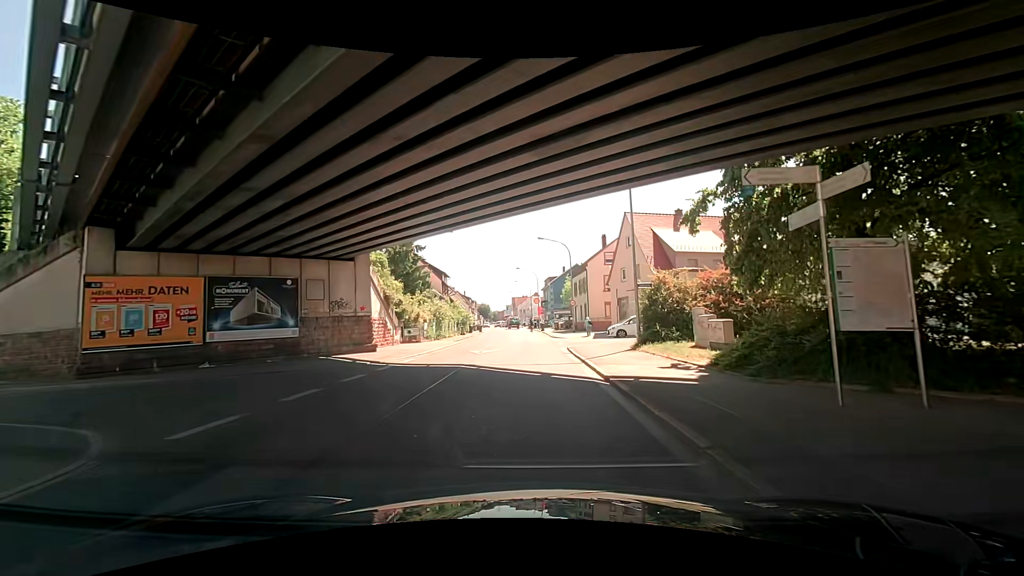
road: tertiary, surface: asphalt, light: Day
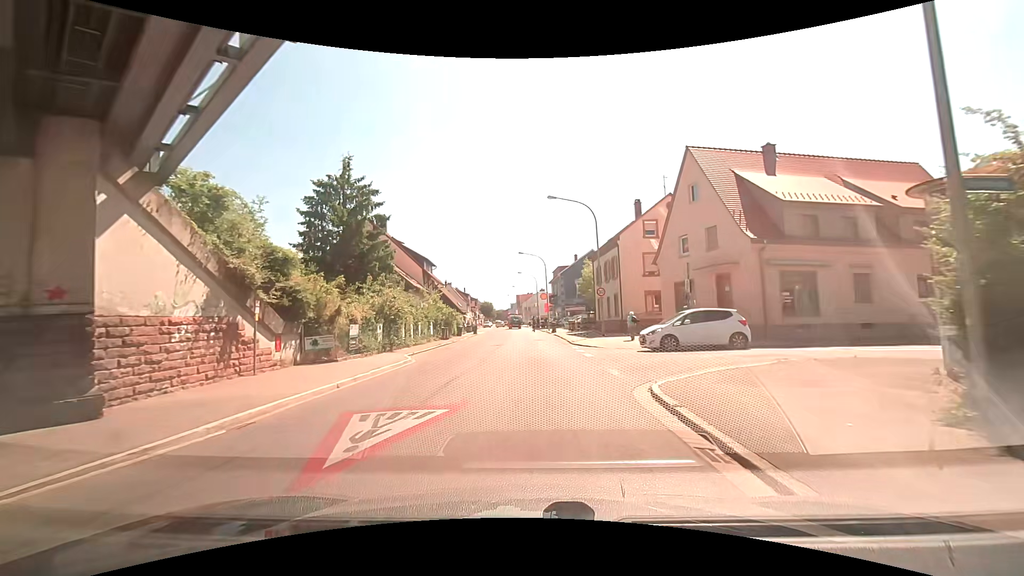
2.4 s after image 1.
(0.0, +16.2) m; -1°
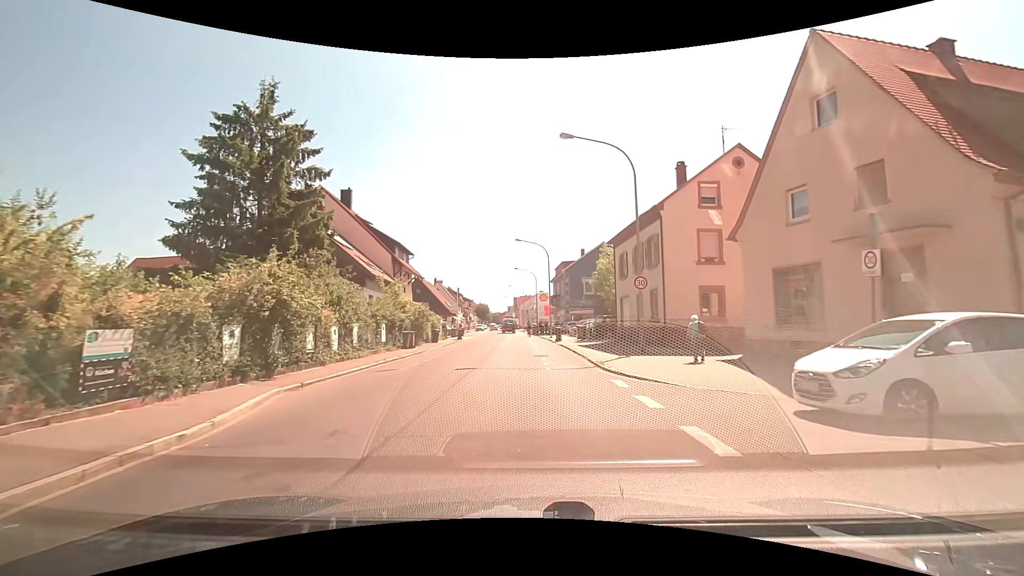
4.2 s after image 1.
(-0.5, +12.1) m; -1°
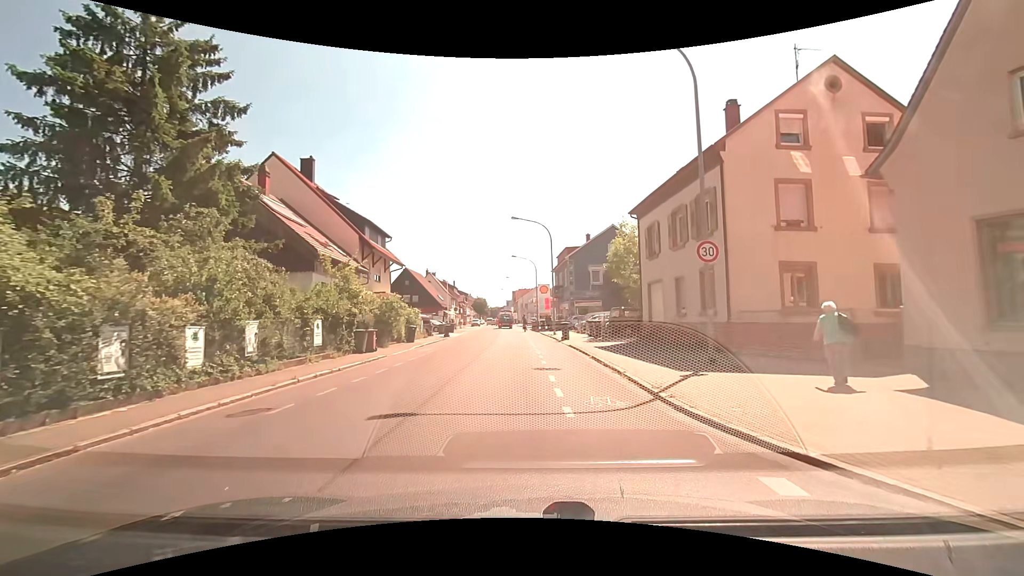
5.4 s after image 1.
(+0.1, +8.0) m; 0°
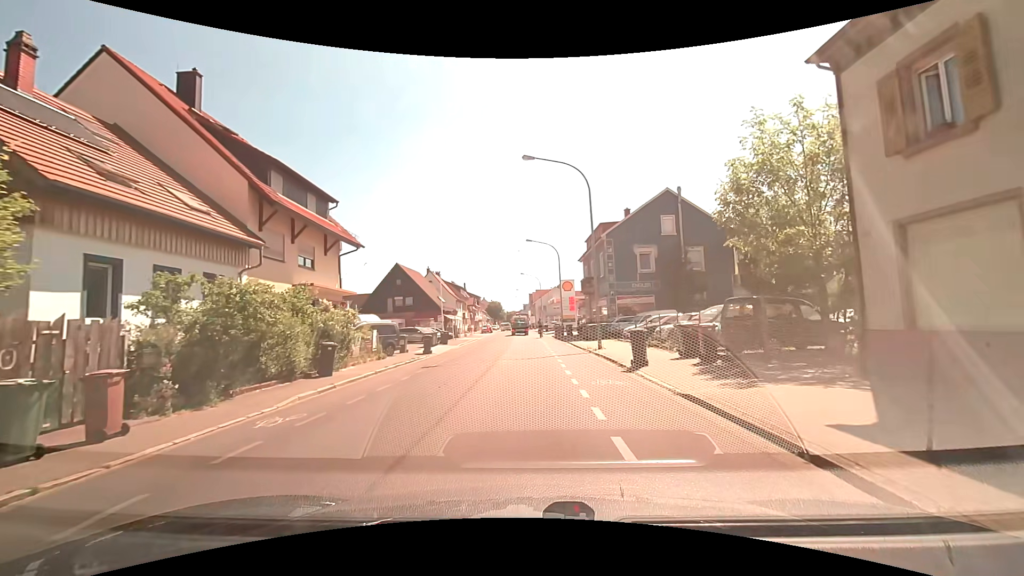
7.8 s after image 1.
(-0.3, +16.1) m; -2°
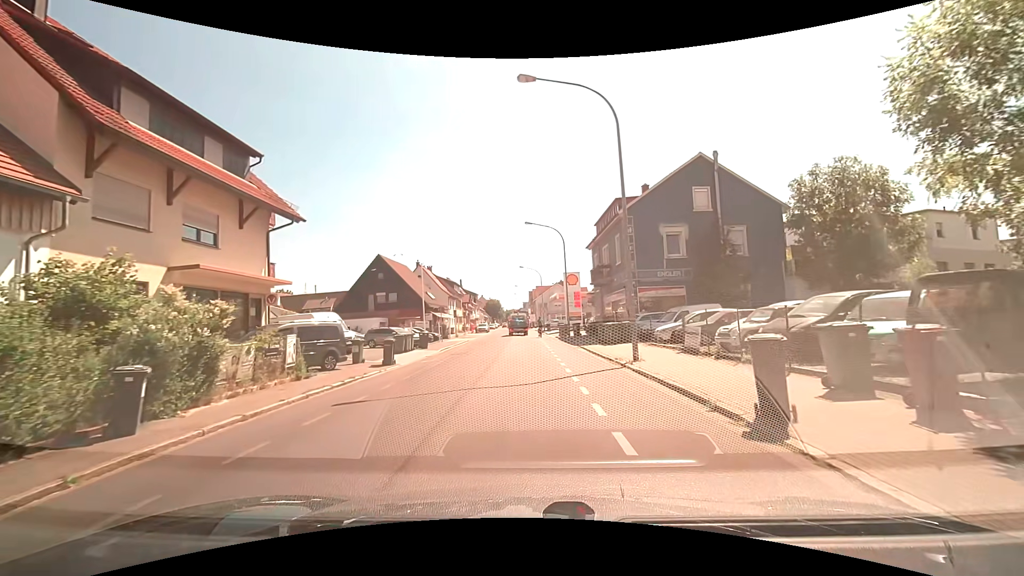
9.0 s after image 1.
(0.0, +8.0) m; -1°
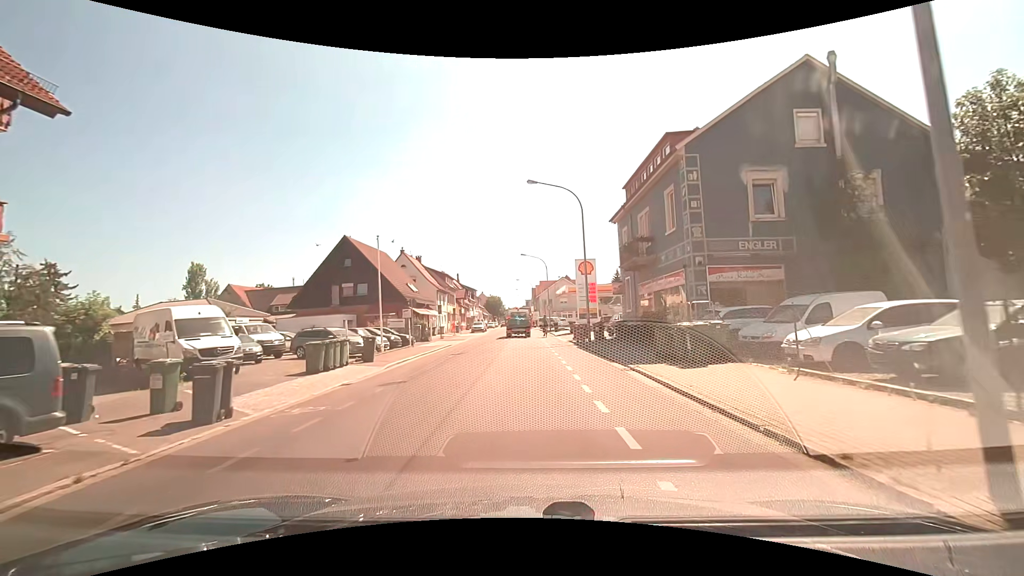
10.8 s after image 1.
(+0.1, +12.0) m; -1°
